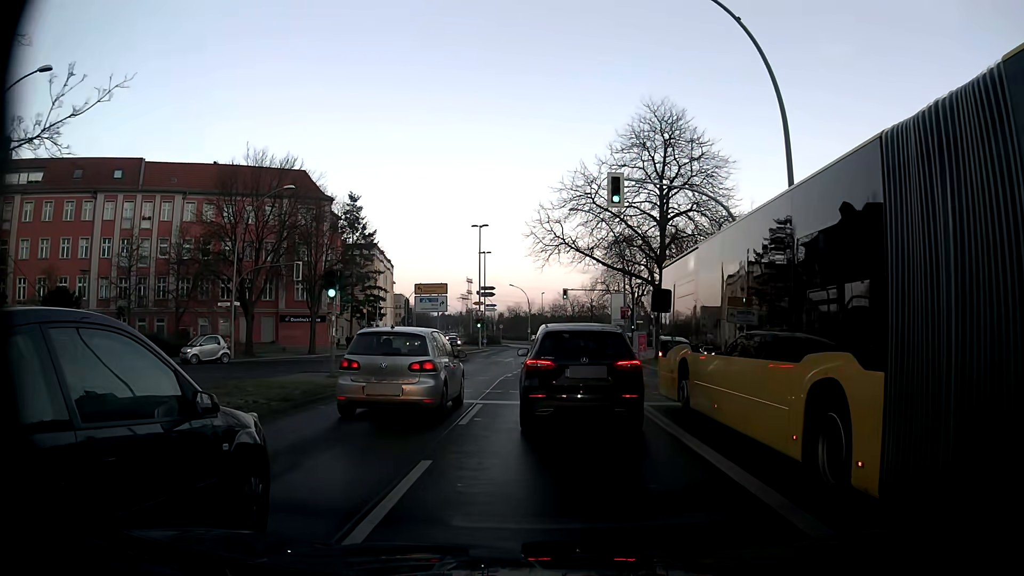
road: secondary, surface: asphalt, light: Day
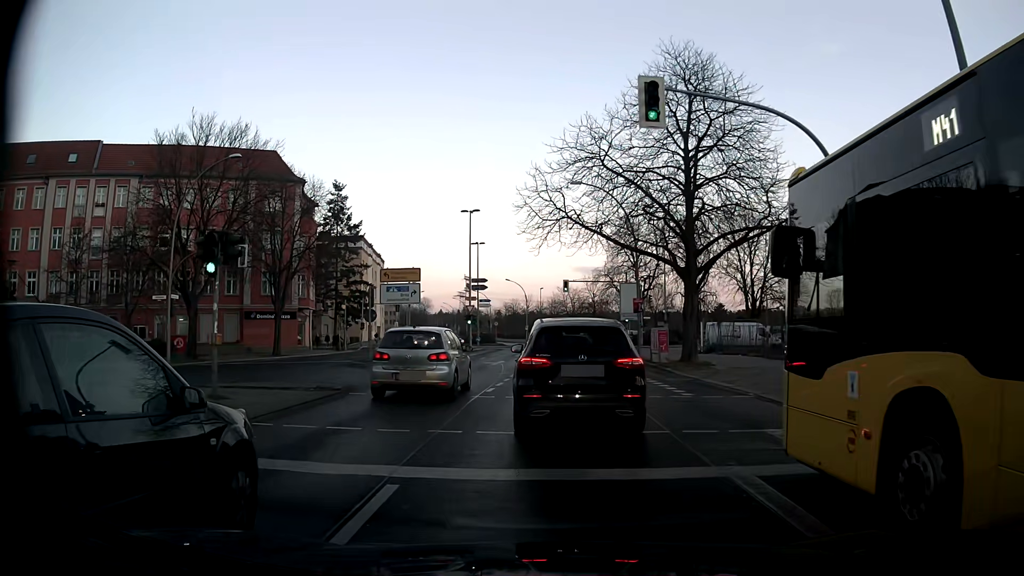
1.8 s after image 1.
(+0.2, +7.6) m; +1°
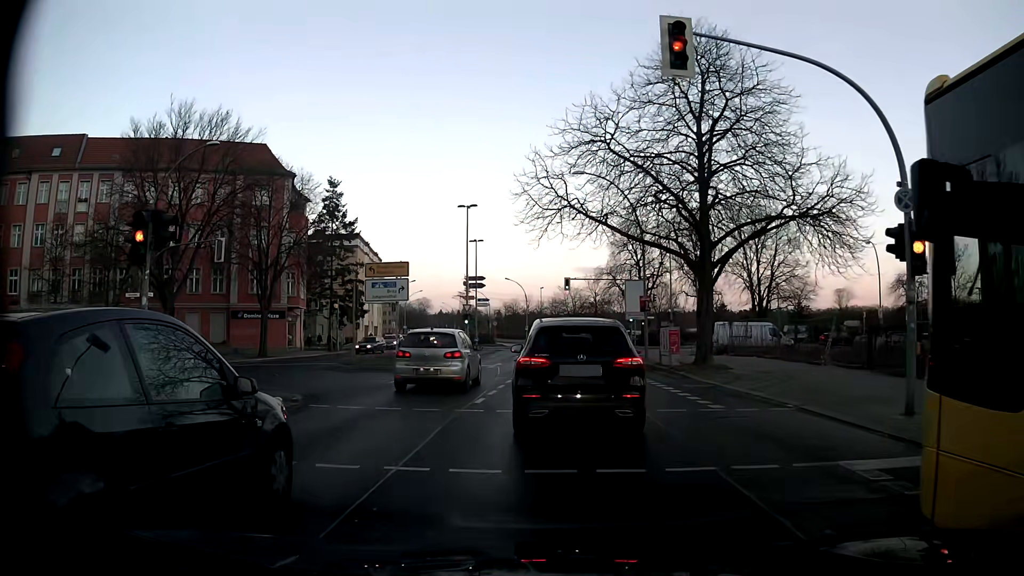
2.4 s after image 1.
(0.0, +2.6) m; 0°
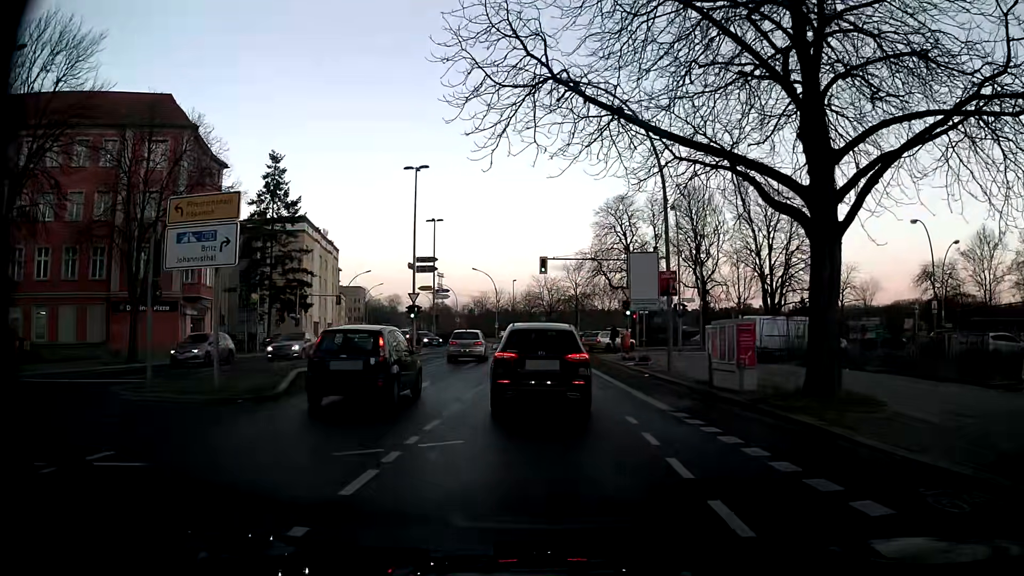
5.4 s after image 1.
(+0.4, +13.7) m; +3°
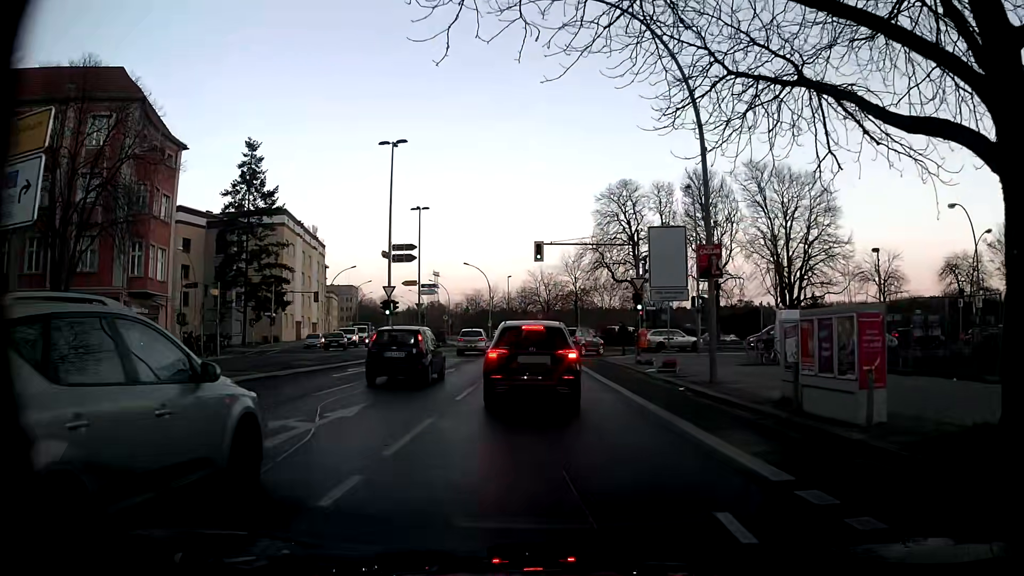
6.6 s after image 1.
(0.0, +6.4) m; -1°
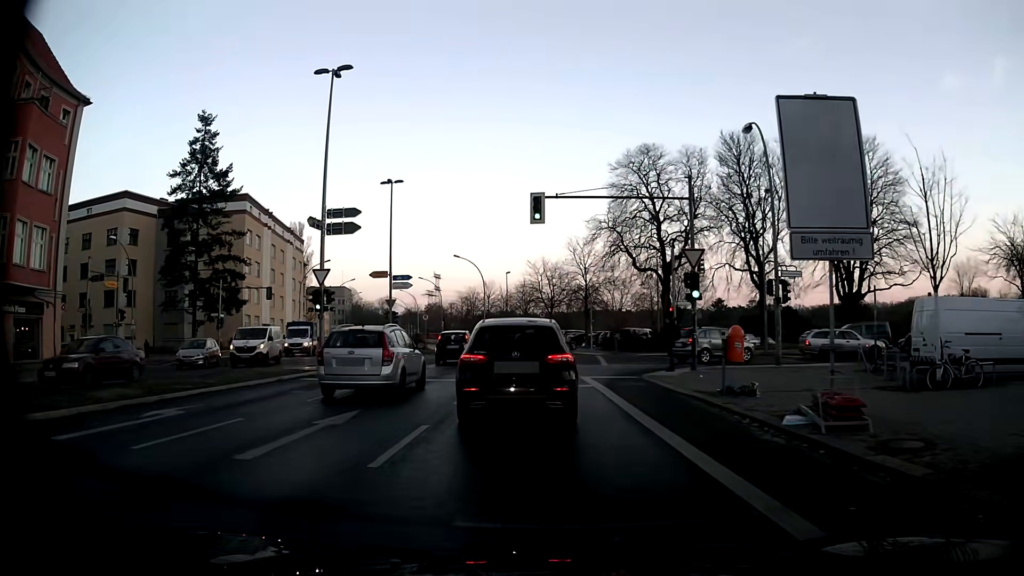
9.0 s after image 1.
(+0.2, +12.8) m; +1°
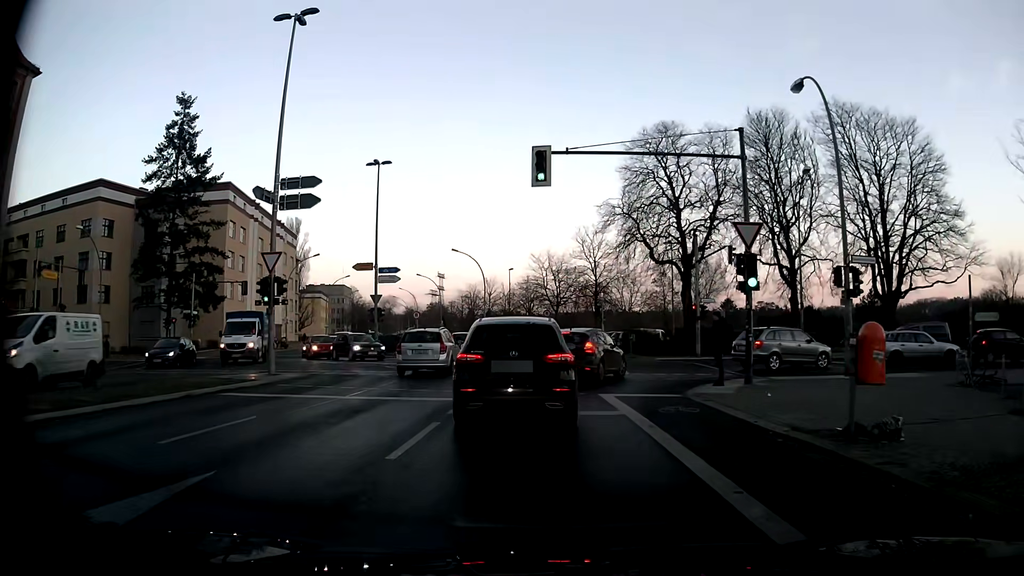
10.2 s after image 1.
(-0.1, +5.7) m; +1°
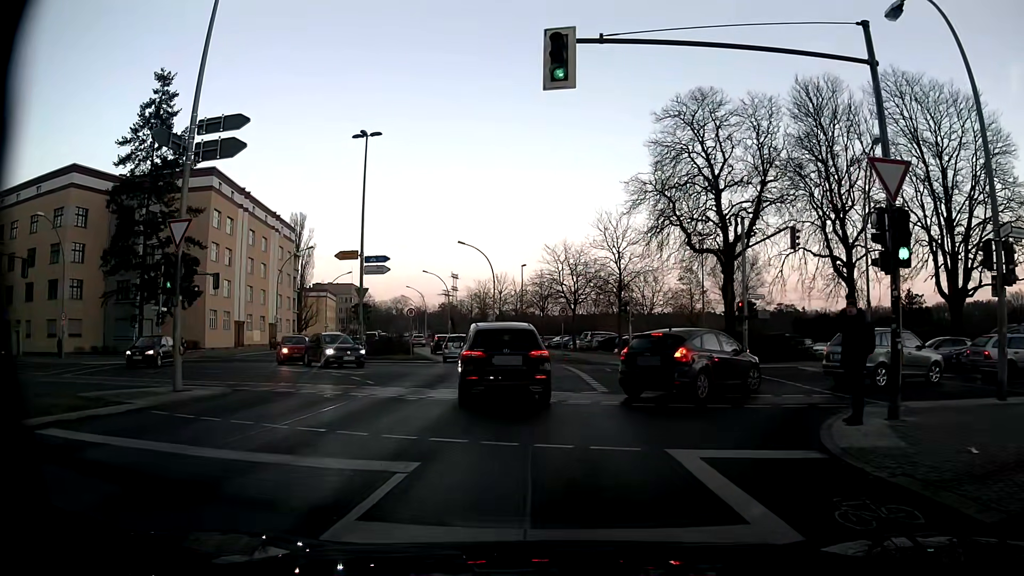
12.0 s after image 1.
(-0.2, +6.9) m; -3°
